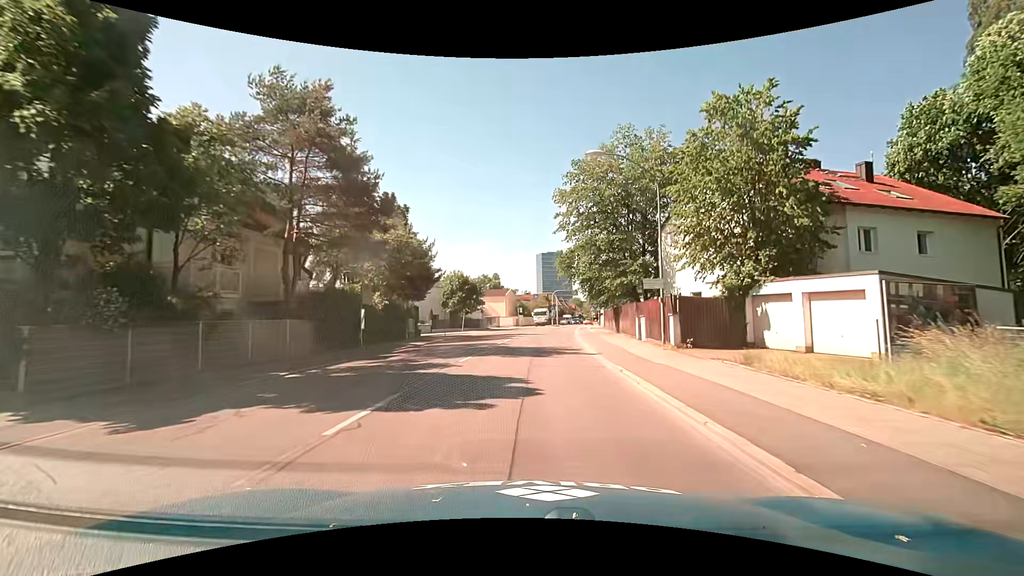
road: secondary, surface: asphalt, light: Day
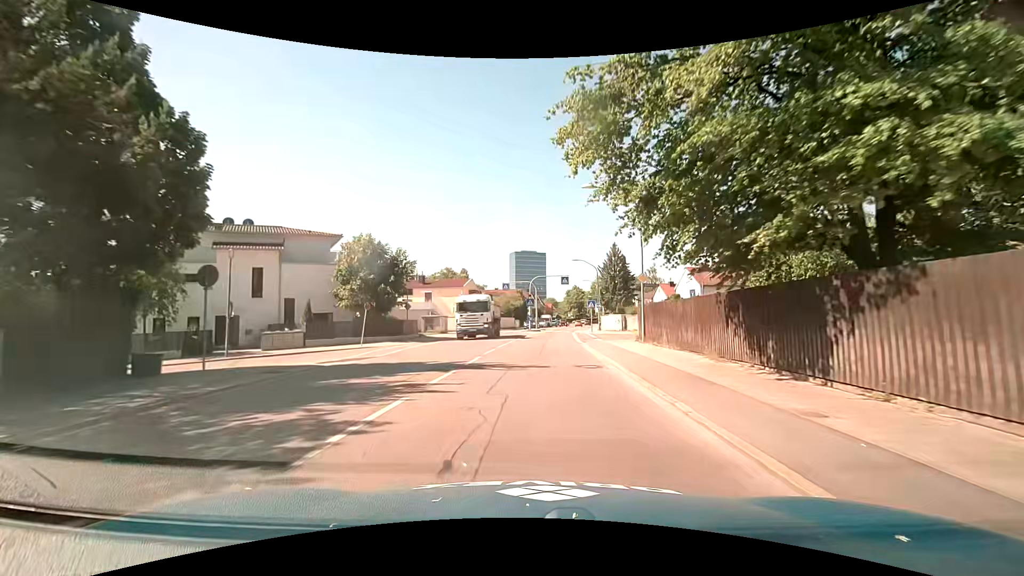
(+0.6, +28.1) m; +3°
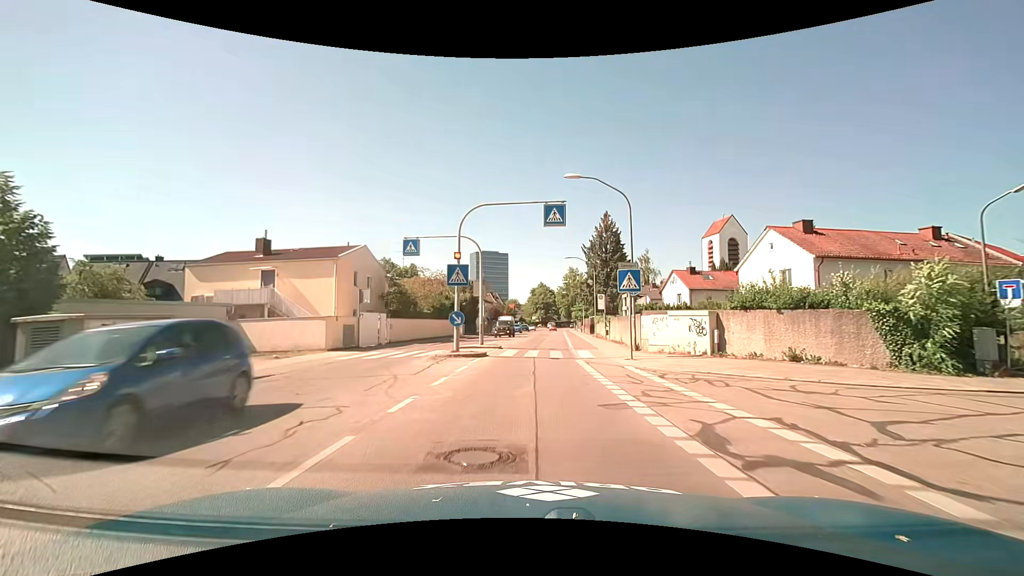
(+1.1, +34.1) m; +4°
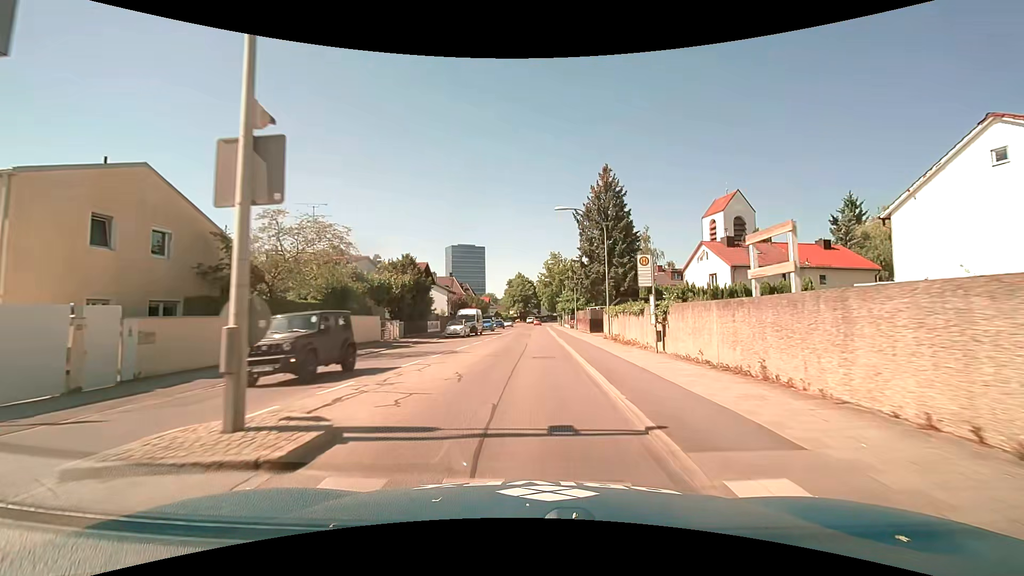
(+0.4, +19.9) m; +2°
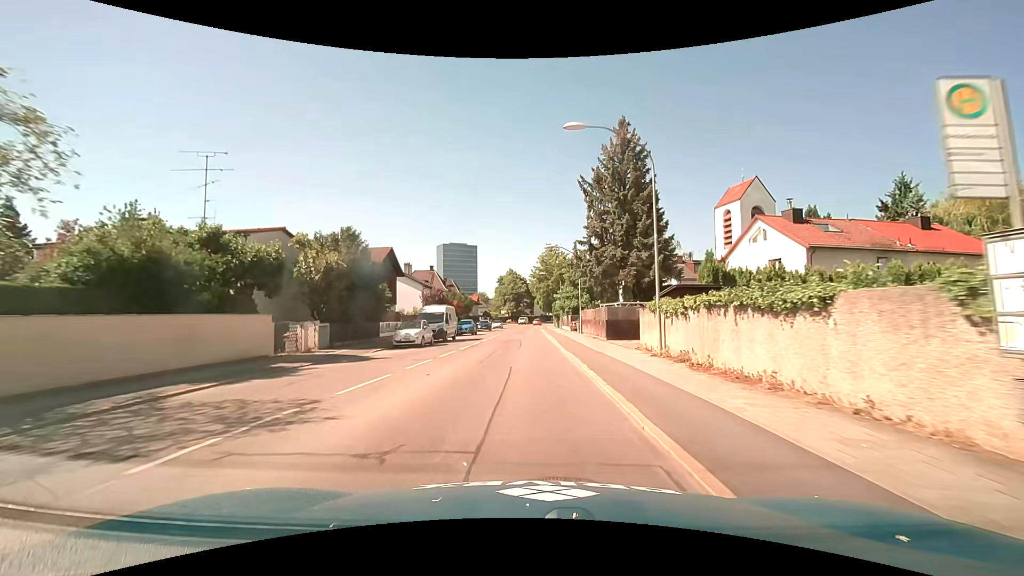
(+0.2, +13.2) m; +1°
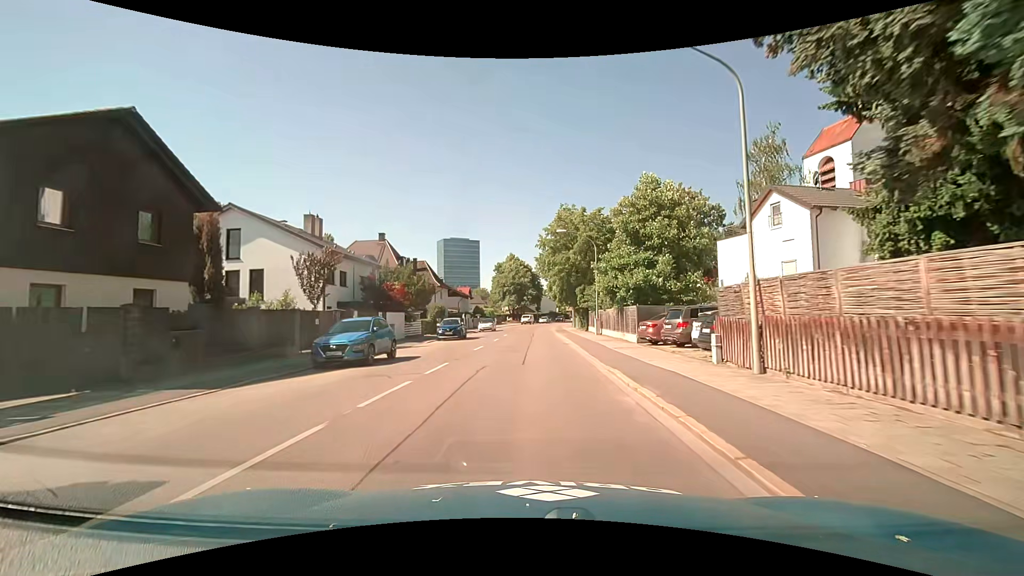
(-0.2, +33.3) m; 0°
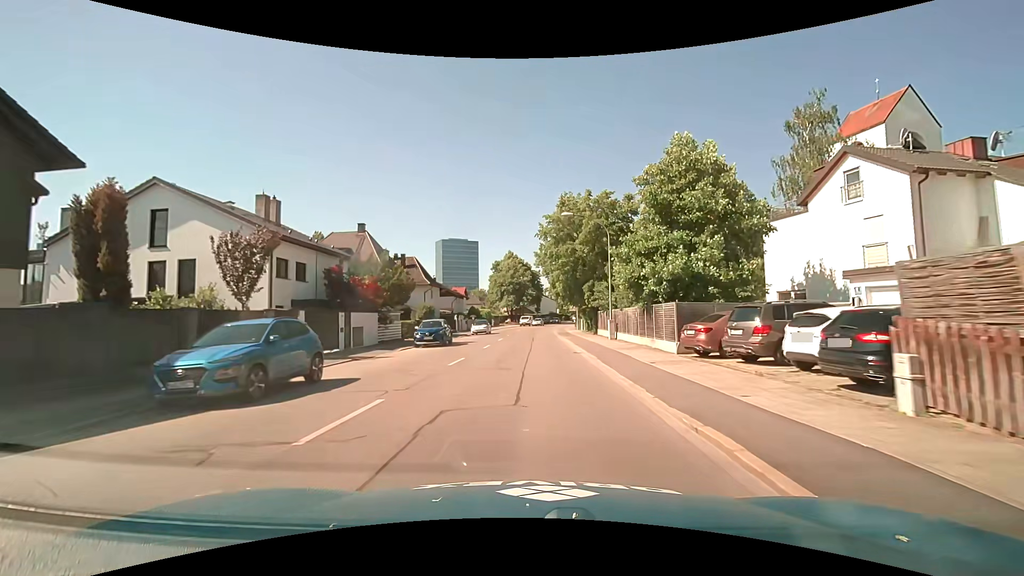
(0.0, +6.7) m; 0°
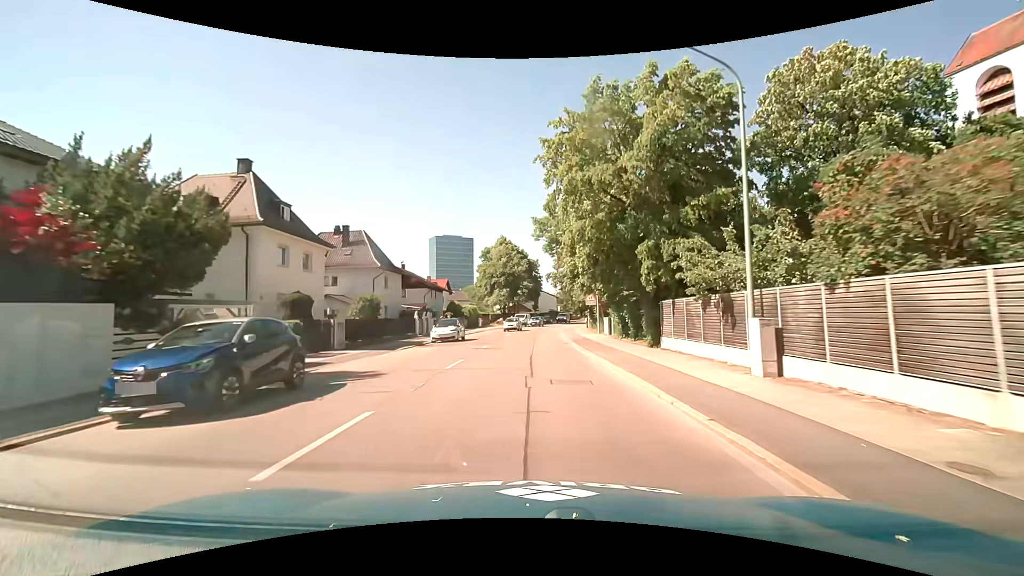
(+0.2, +20.3) m; 0°
(0, +10) (0, +20) (+1, +30) (+1, +40) (+2, +50) (+3, +60) (+4, +70) (+6, +80) (+8, +89) (+11, +99) m
